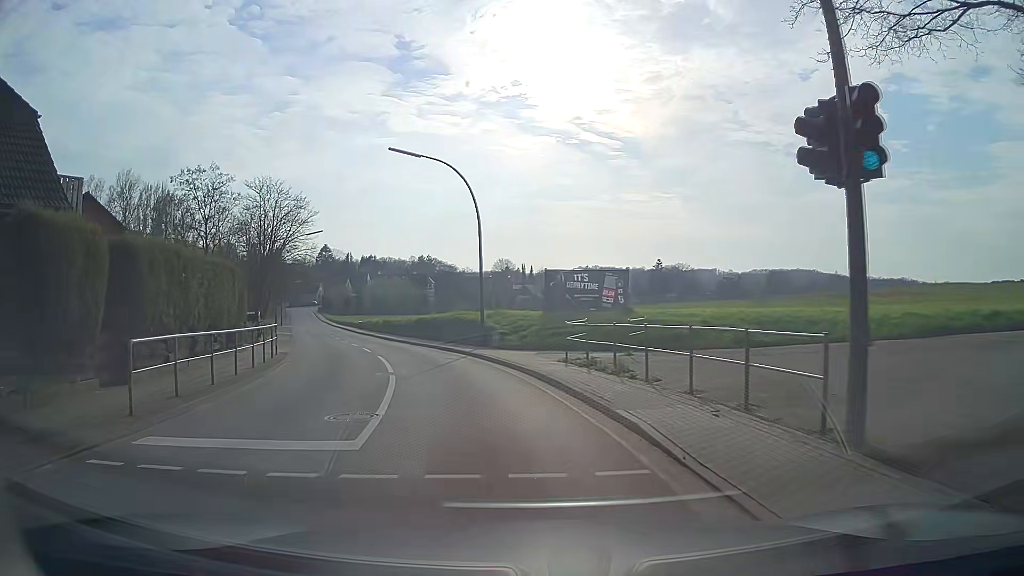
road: secondary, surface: asphalt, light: Day
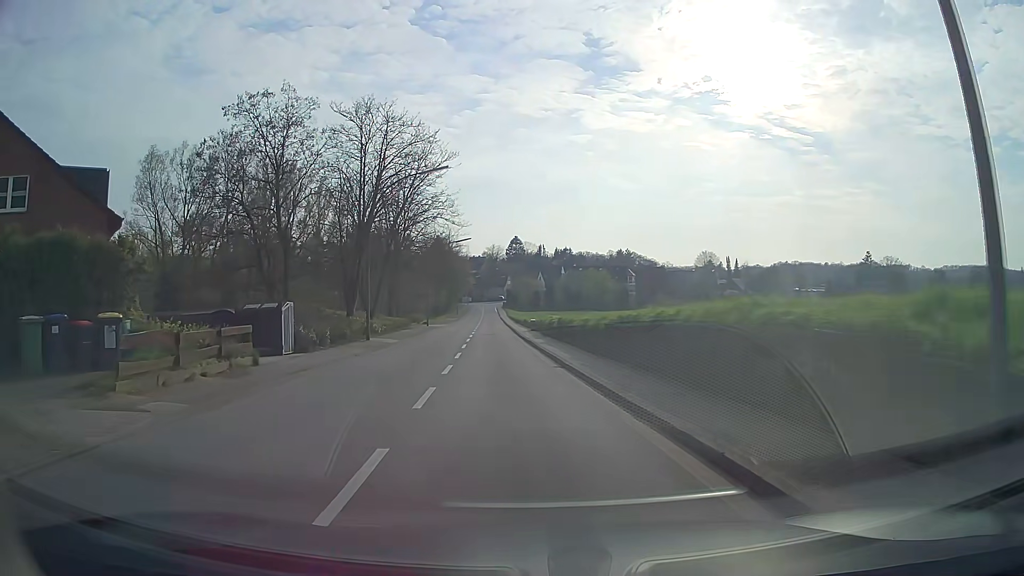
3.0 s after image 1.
(-2.9, +22.4) m; -16°
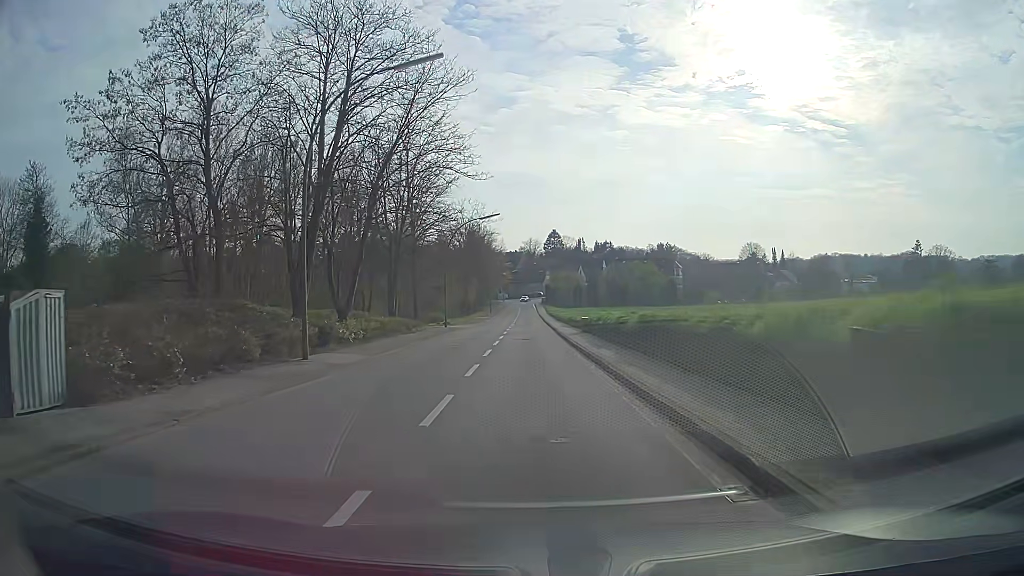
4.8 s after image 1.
(-0.6, +13.6) m; -3°
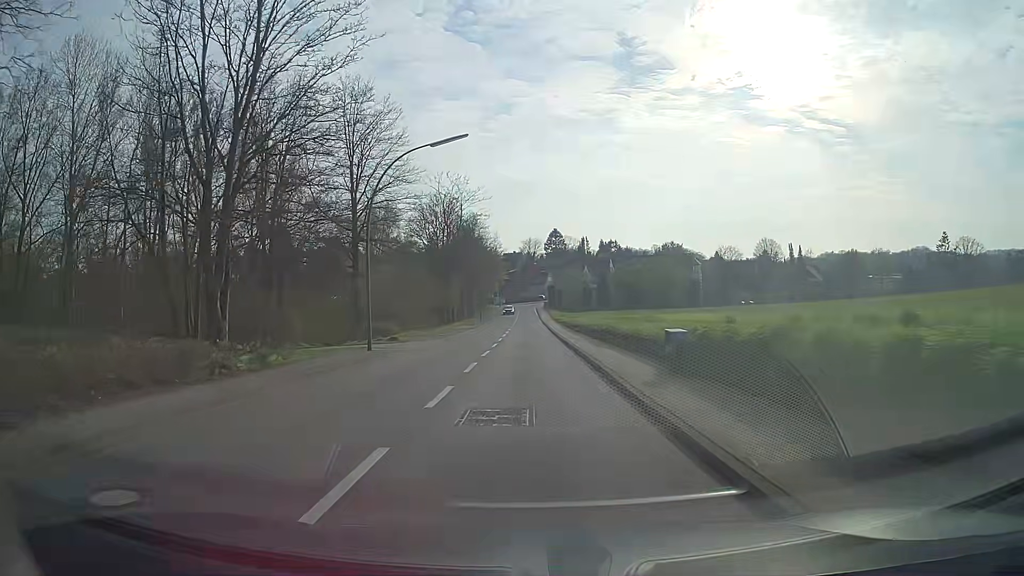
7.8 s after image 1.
(0.0, +22.5) m; 0°
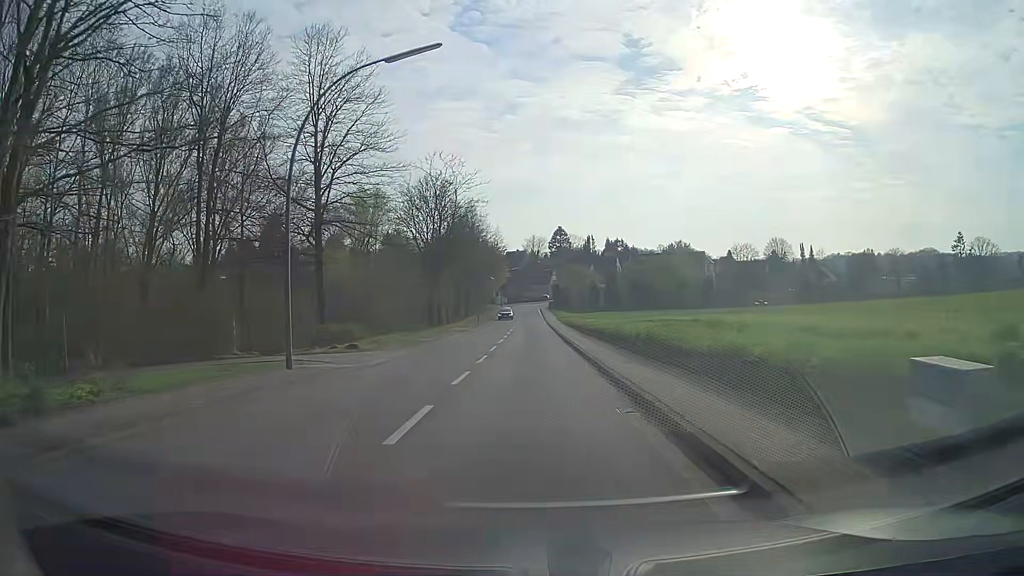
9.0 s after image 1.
(-0.1, +8.9) m; 0°
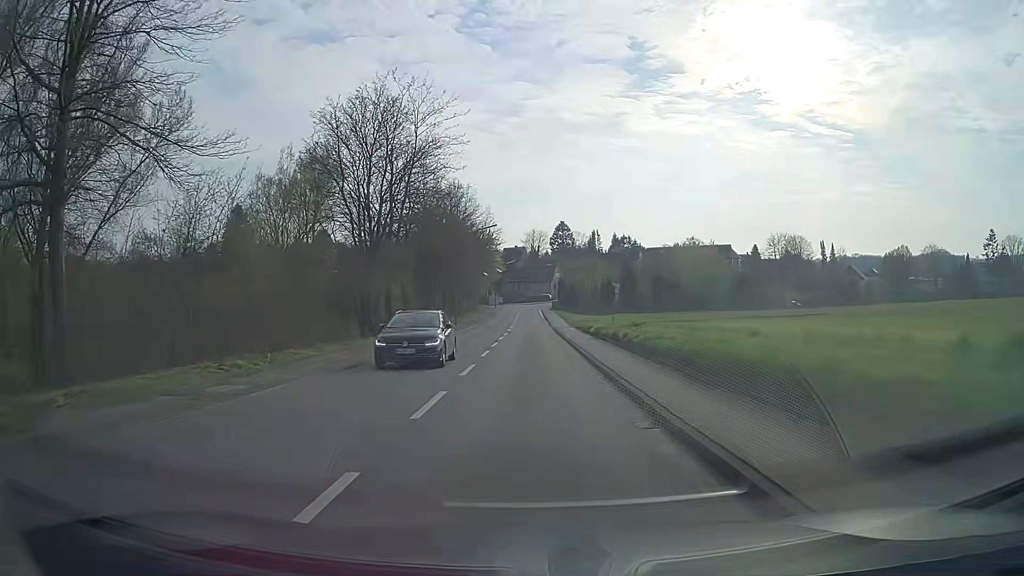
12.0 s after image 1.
(-0.1, +22.4) m; 0°
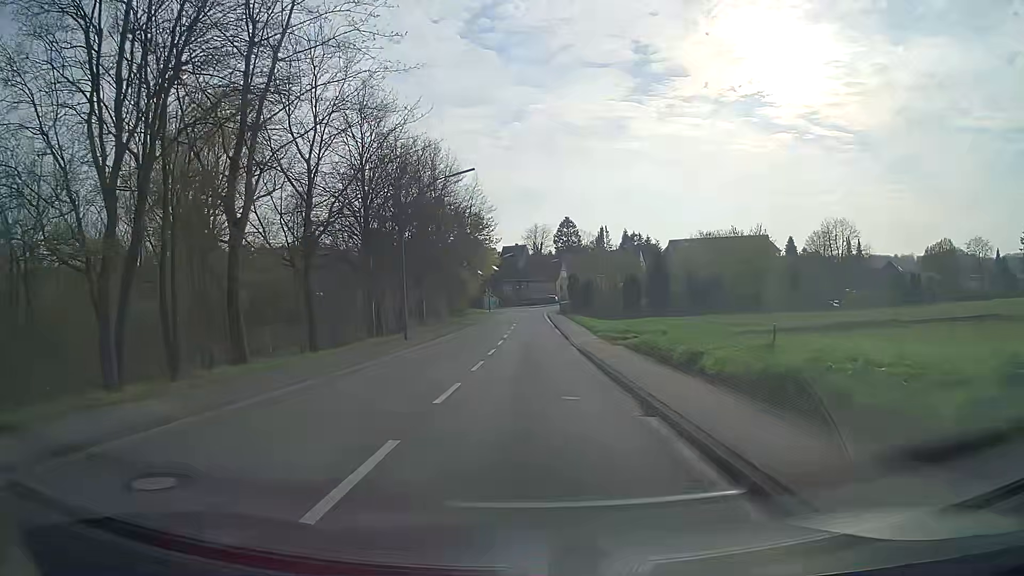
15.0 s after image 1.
(0.0, +22.4) m; 0°
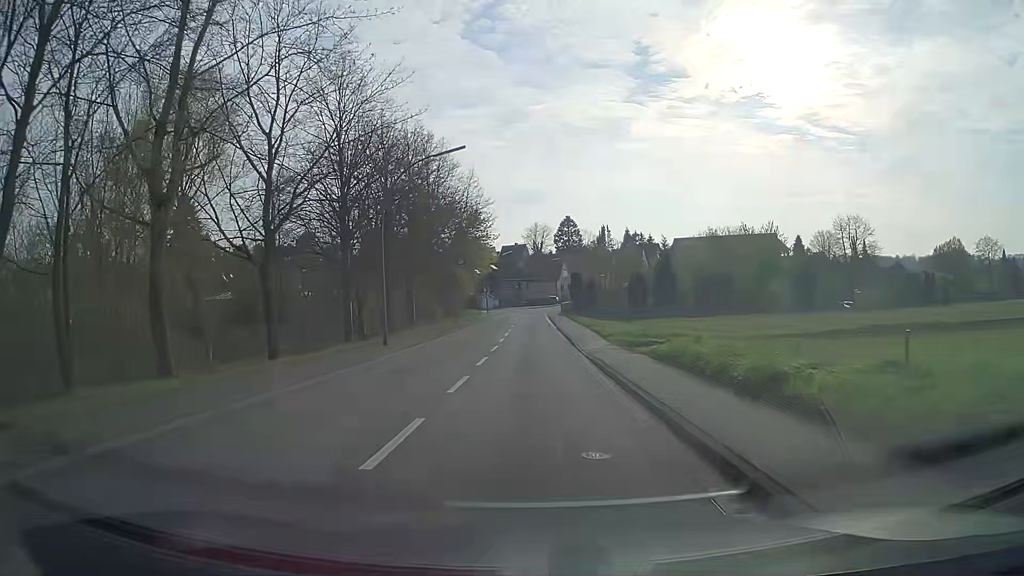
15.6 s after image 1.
(0.0, +4.5) m; 0°
(0, +10) (0, +20) (0, +30) (0, +40) (0, +50) (0, +60) (0, +70) (0, +80) (+1, +90) (+3, +100) m
